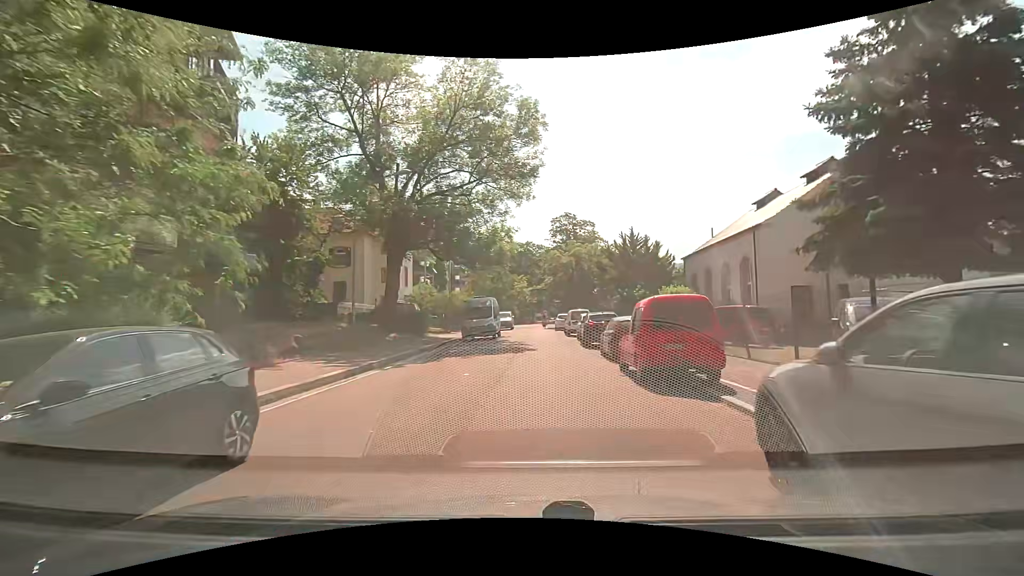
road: residential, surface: asphalt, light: Day
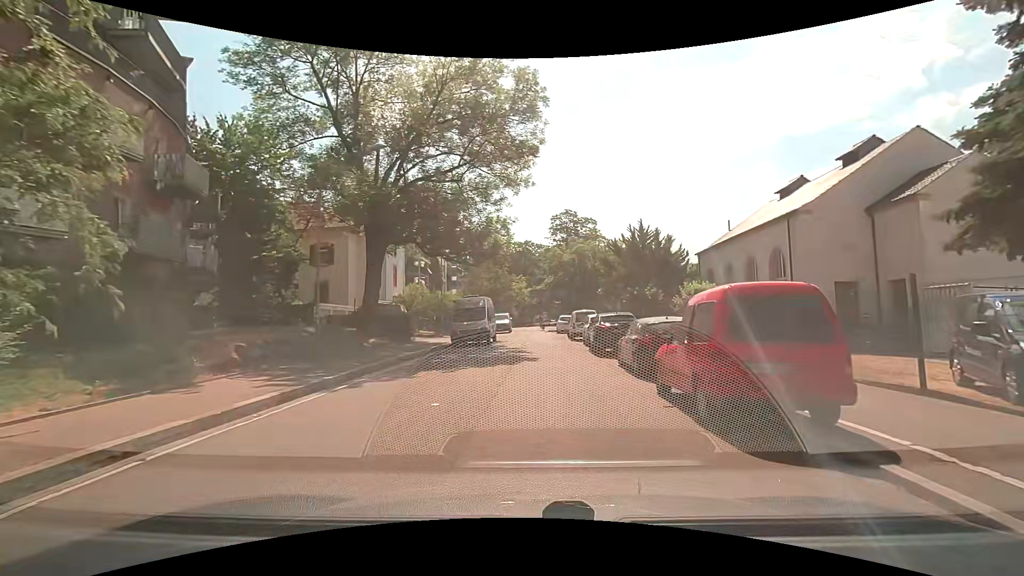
(0.0, +3.9) m; 0°
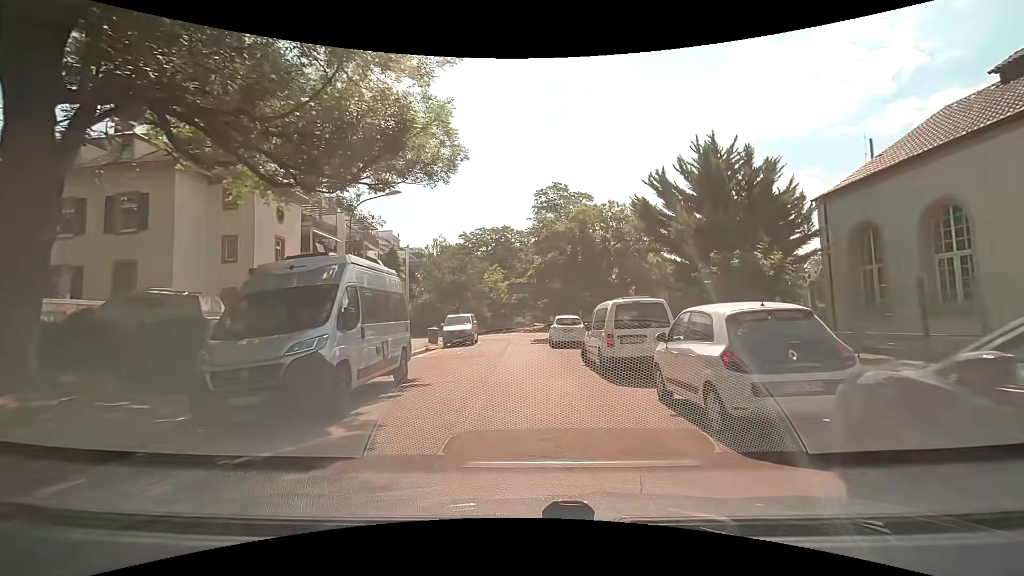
(+0.3, +18.8) m; +3°
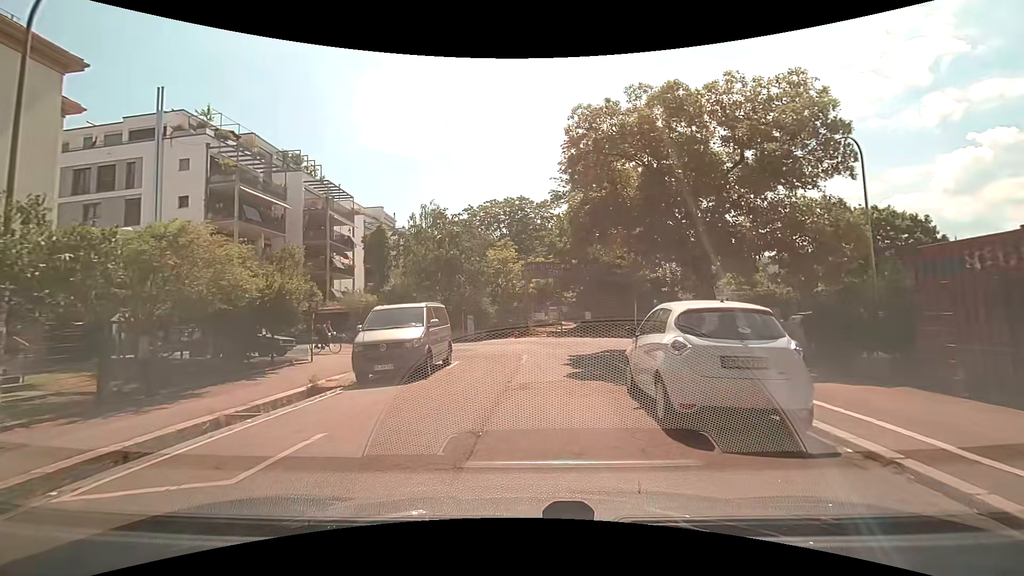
(-0.4, +17.9) m; -6°
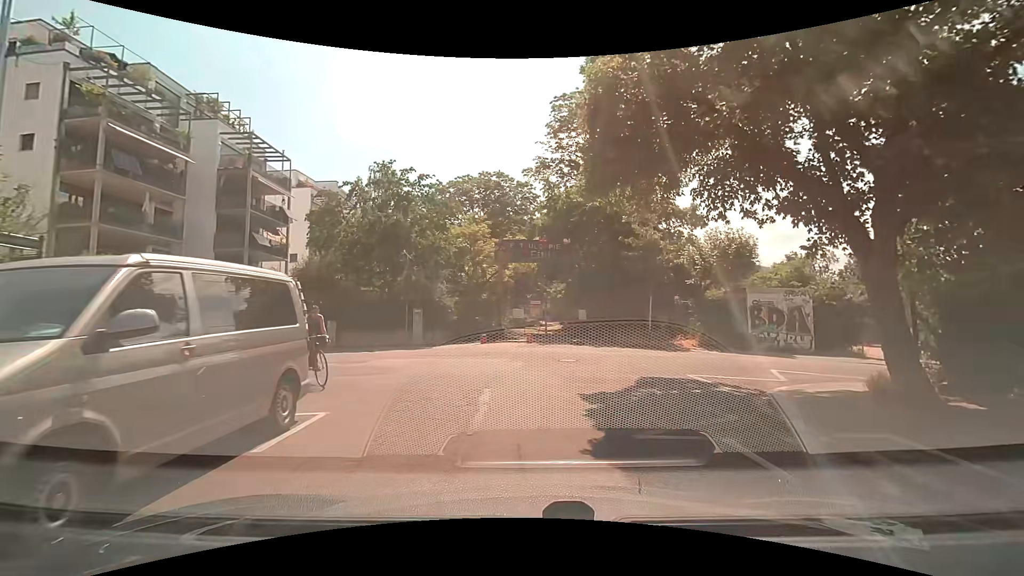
(+0.4, +9.5) m; +4°
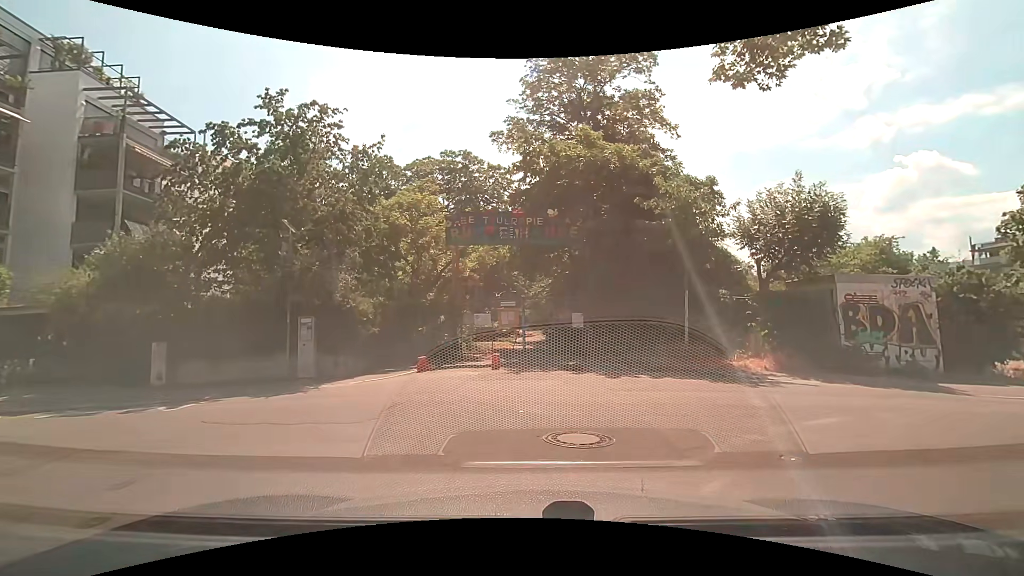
(+0.5, +8.6) m; +2°
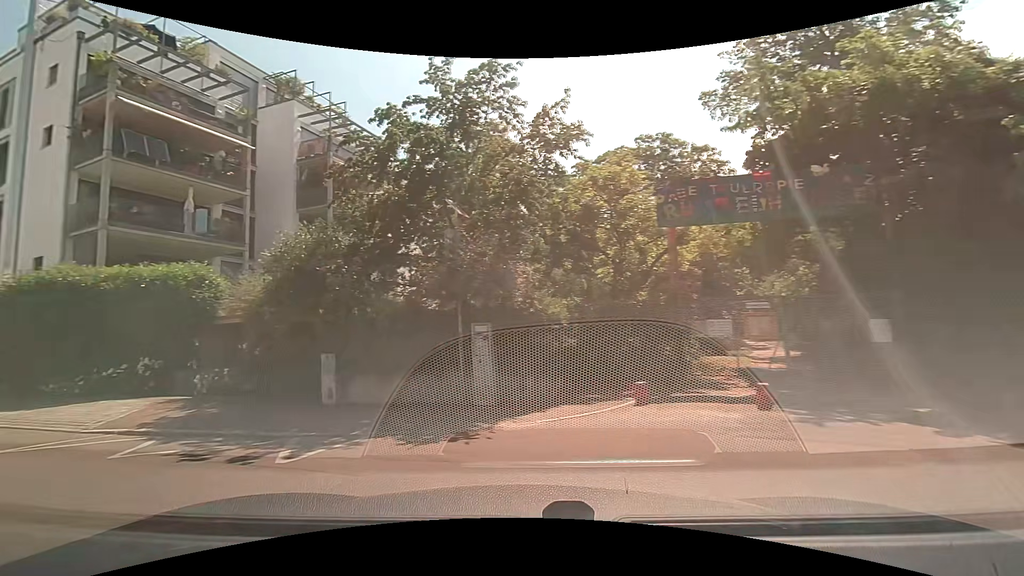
(-0.2, +4.5) m; -19°
